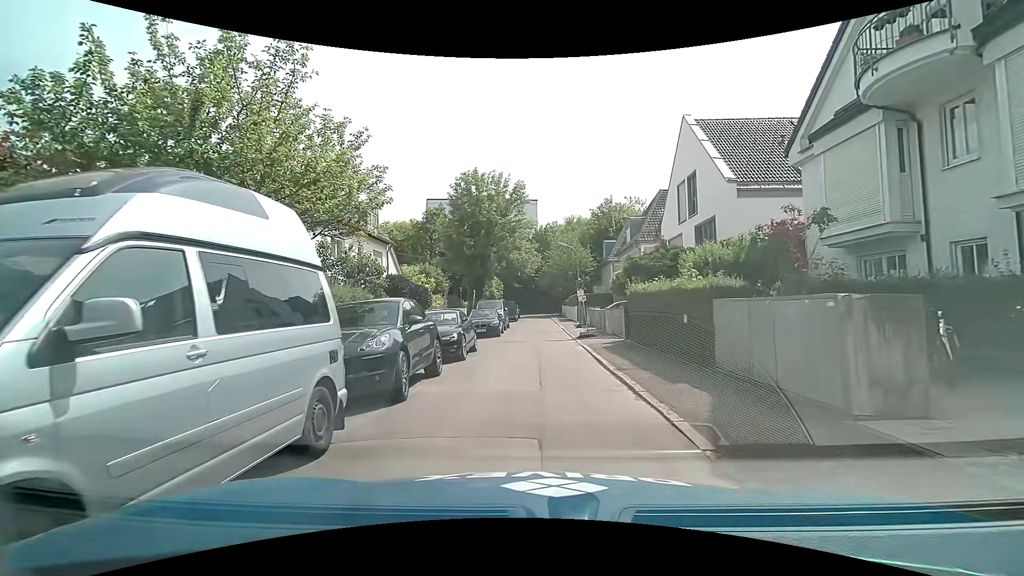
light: Day
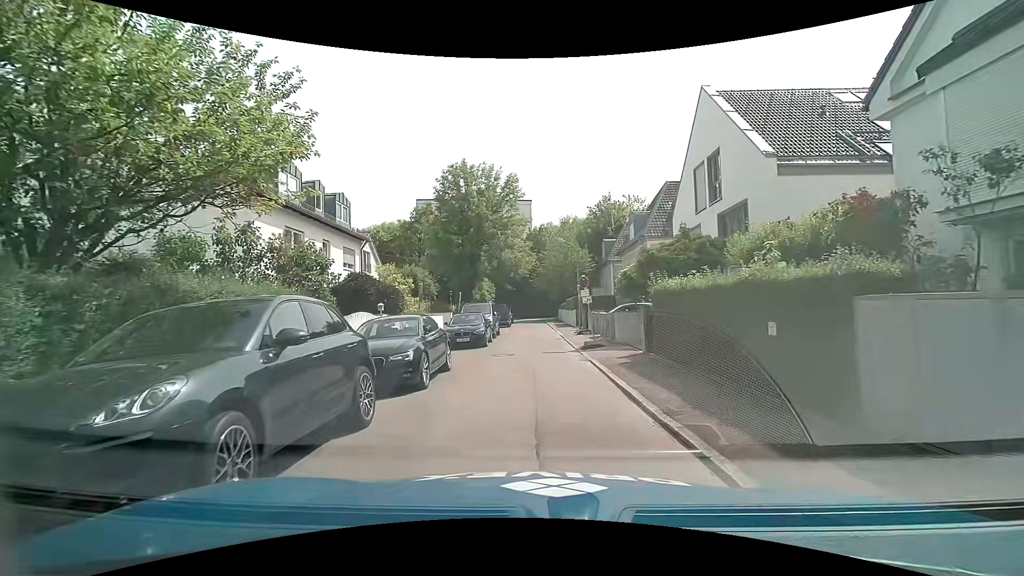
(0.0, +4.2) m; -1°
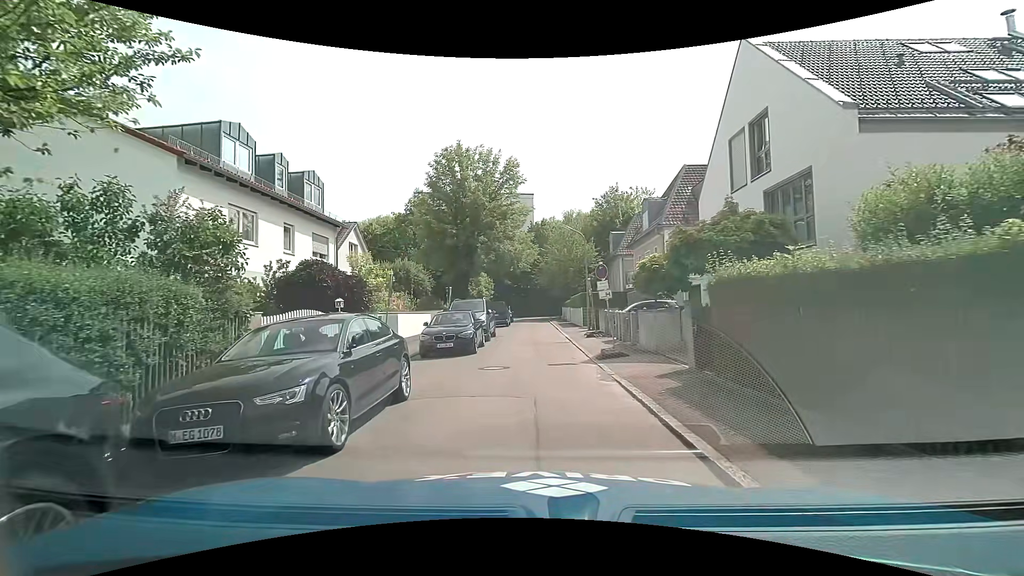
(+0.1, +4.2) m; +2°
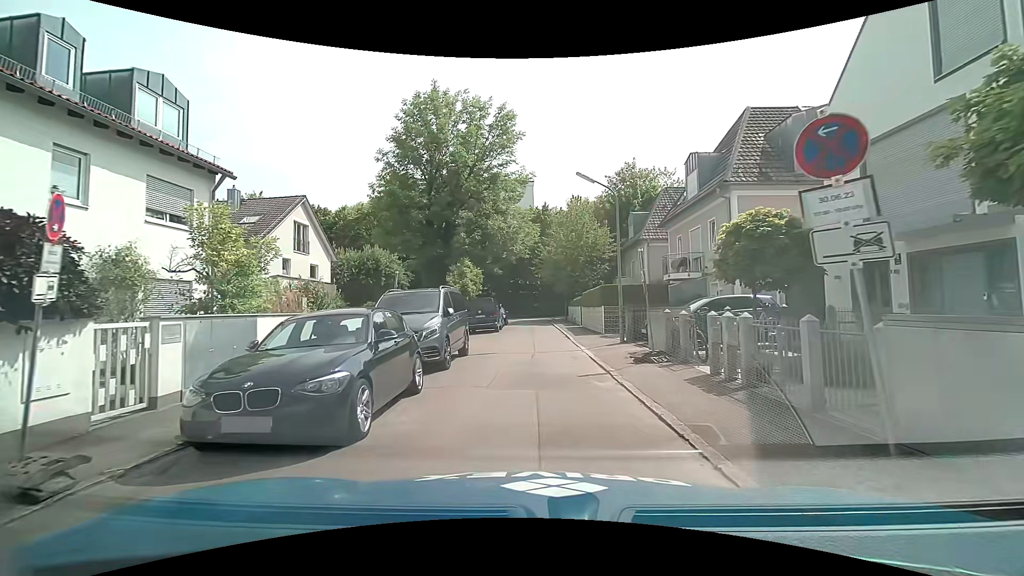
(-0.1, +10.4) m; -2°
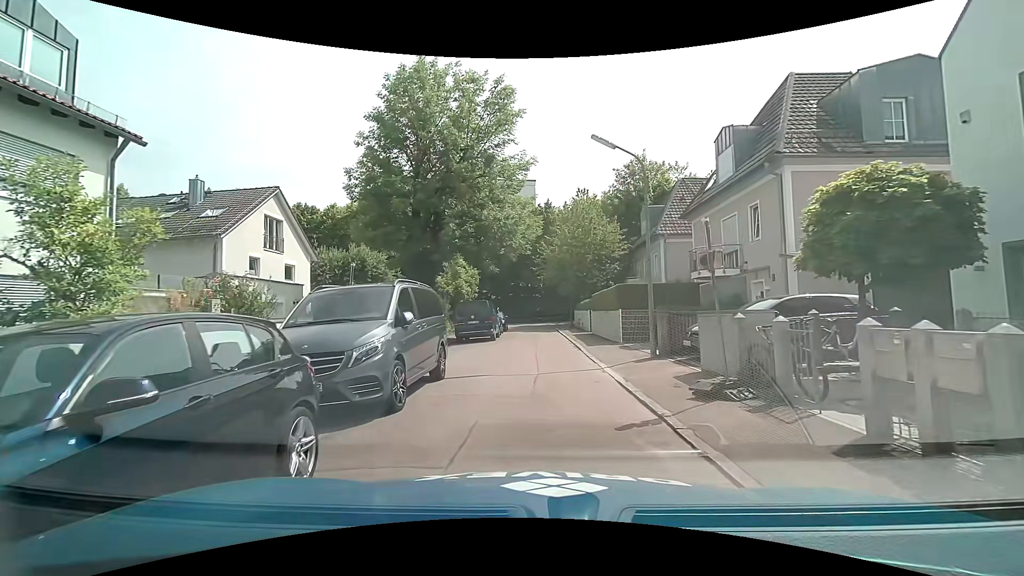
(+0.1, +4.1) m; +2°
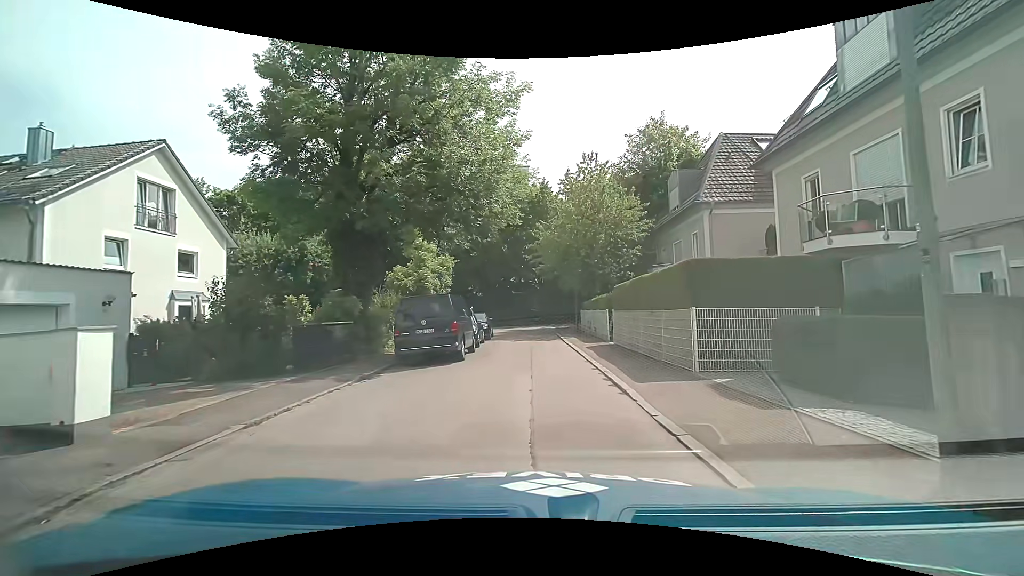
(-0.2, +9.3) m; -1°
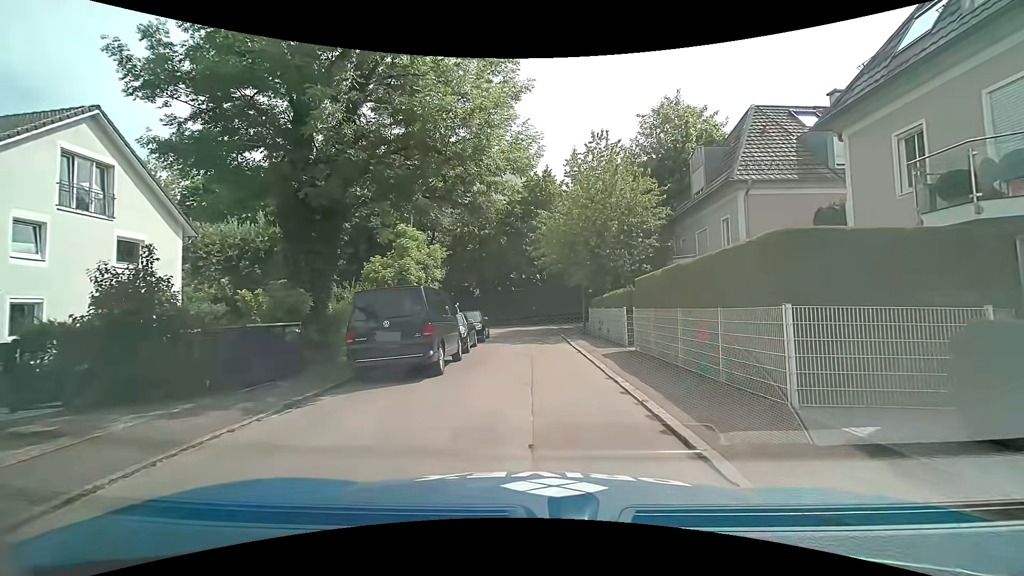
(+0.1, +3.6) m; -1°
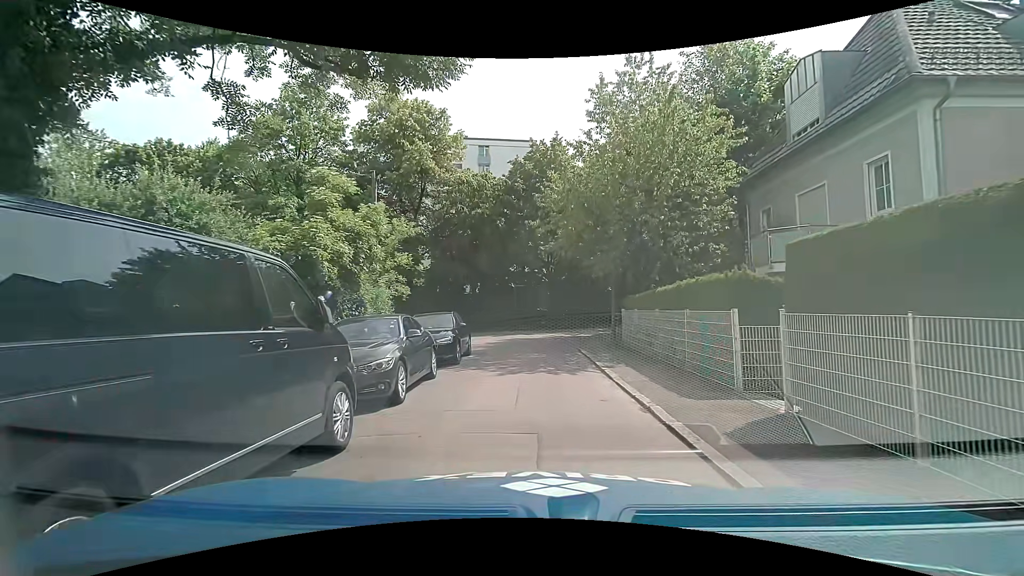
(0.0, +8.9) m; -1°
